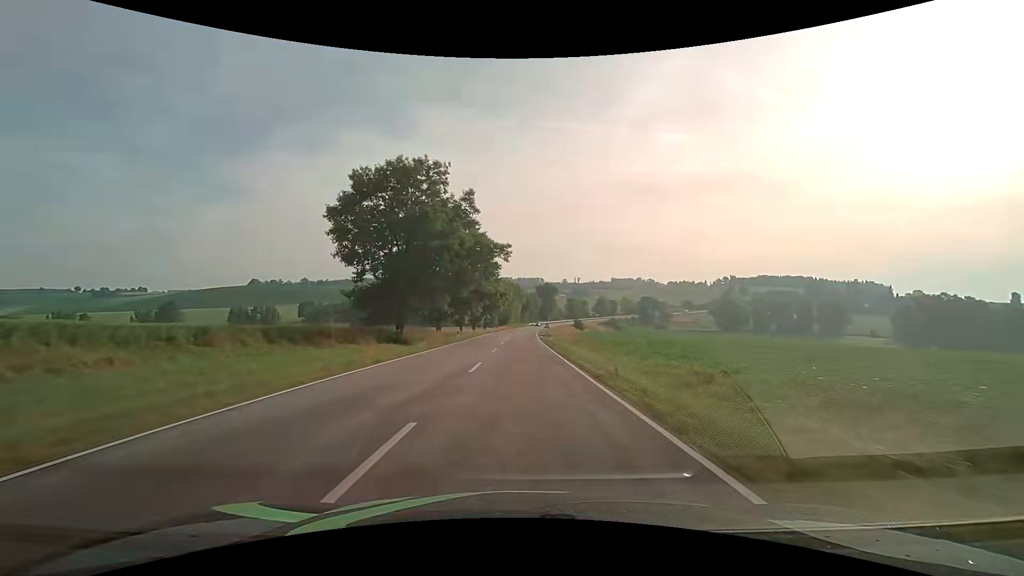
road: secondary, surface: asphalt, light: Day
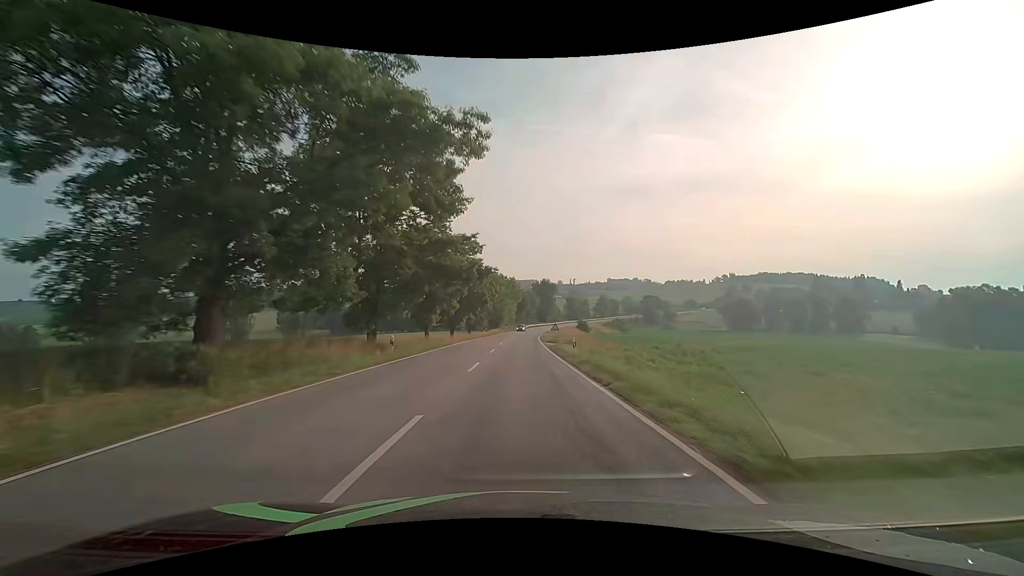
(0.0, +23.6) m; 0°
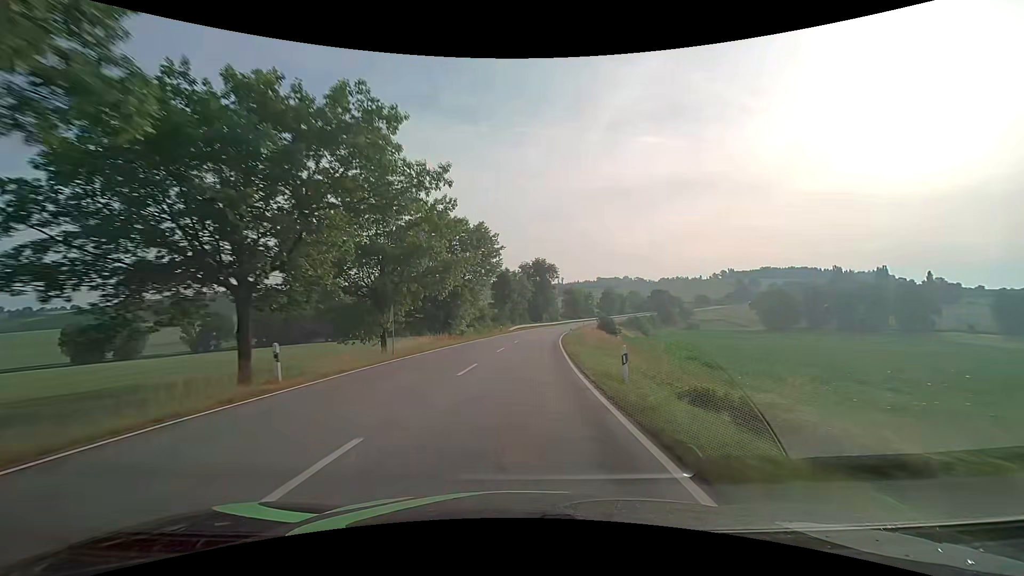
(+1.2, +61.7) m; +1°
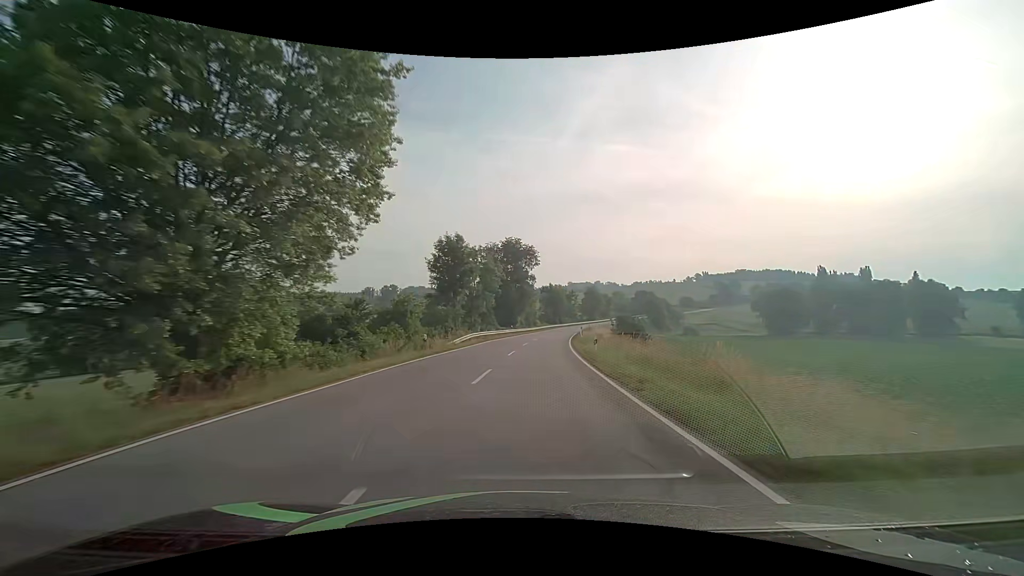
(+1.1, +37.8) m; +4°
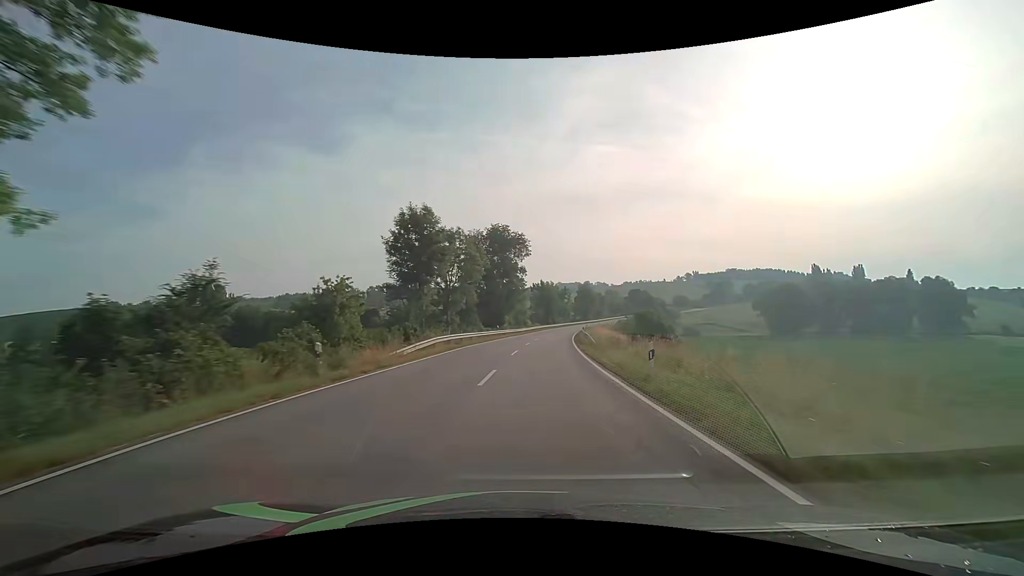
(+0.1, +12.7) m; +1°
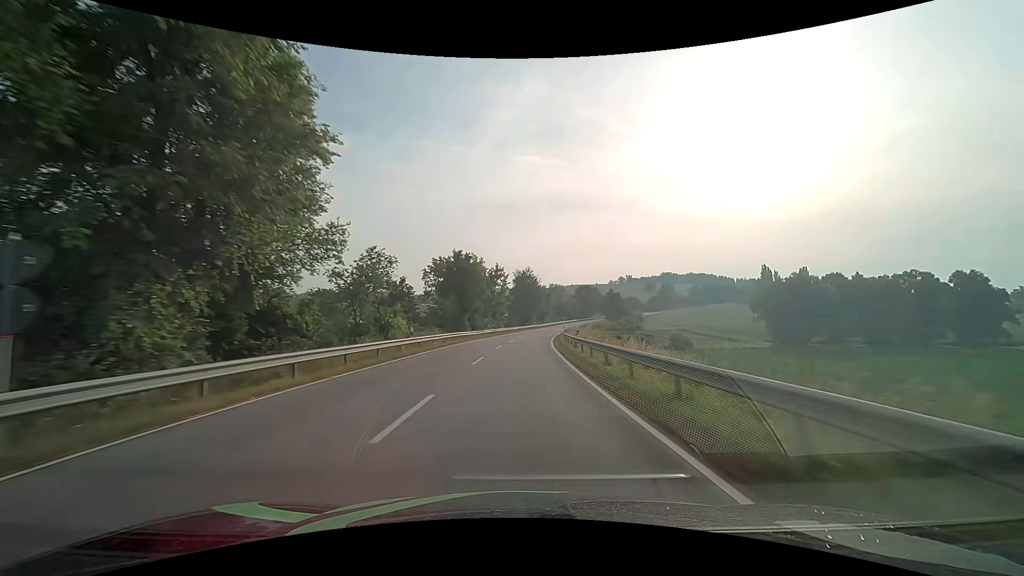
(+5.3, +65.2) m; +8°
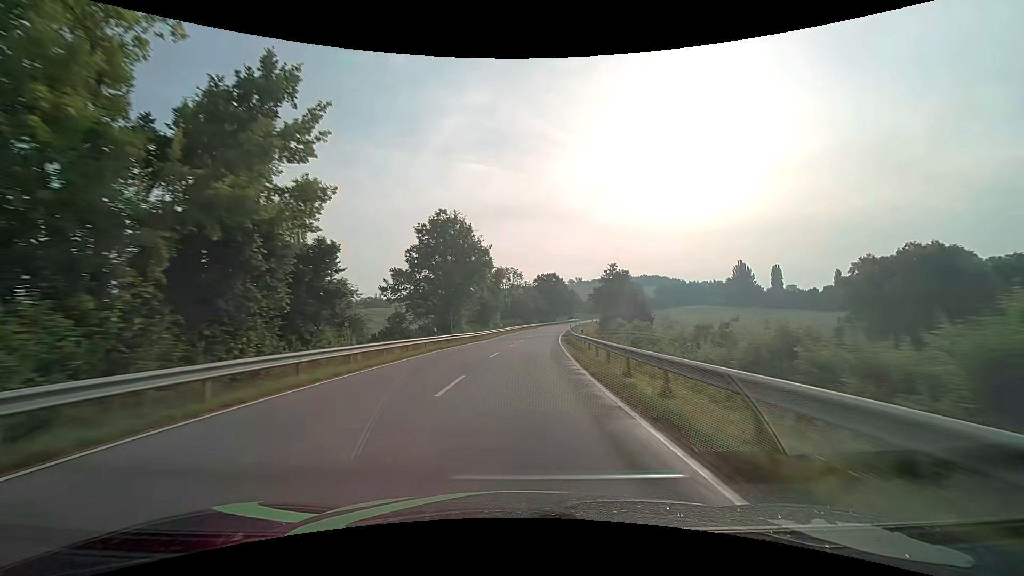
(+3.6, +67.6) m; +7°
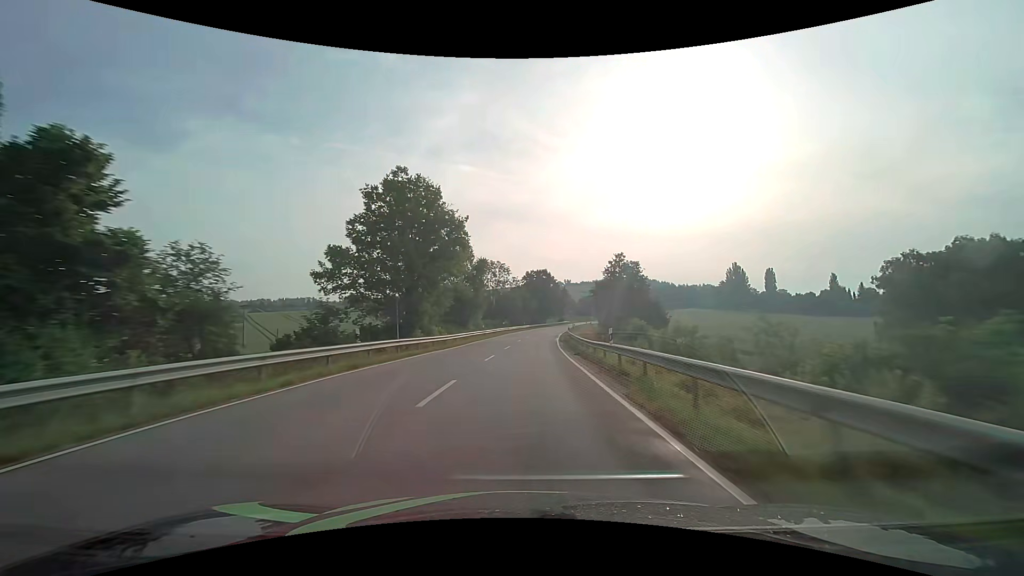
(+0.2, +13.7) m; +2°
(0, +10) (0, +20) (+1, +30) (+1, +40) (+2, +50) (+3, +60) (+4, +70) (+5, +80) (+7, +90) (+8, +100) m
